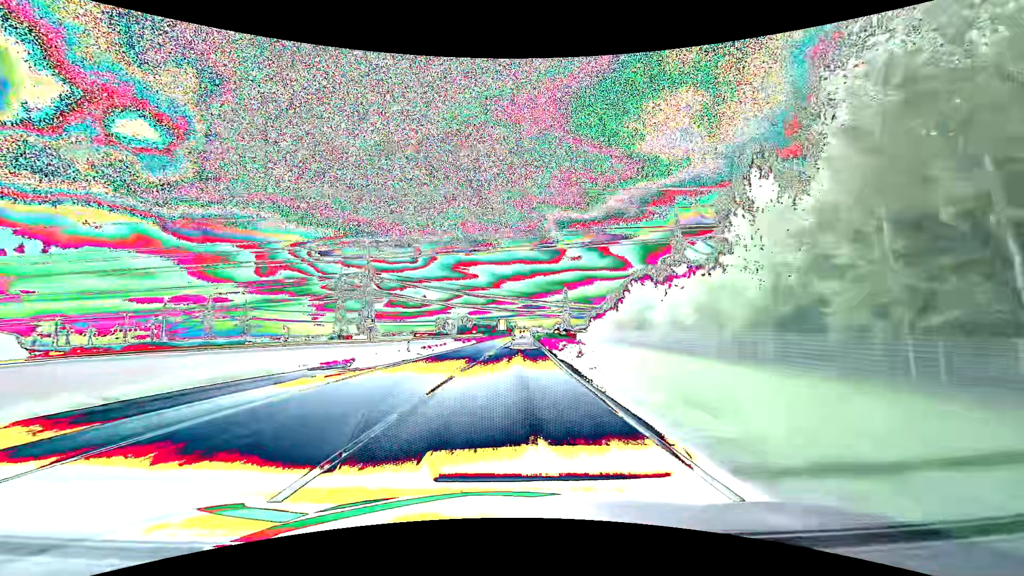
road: primary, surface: asphalt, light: Day
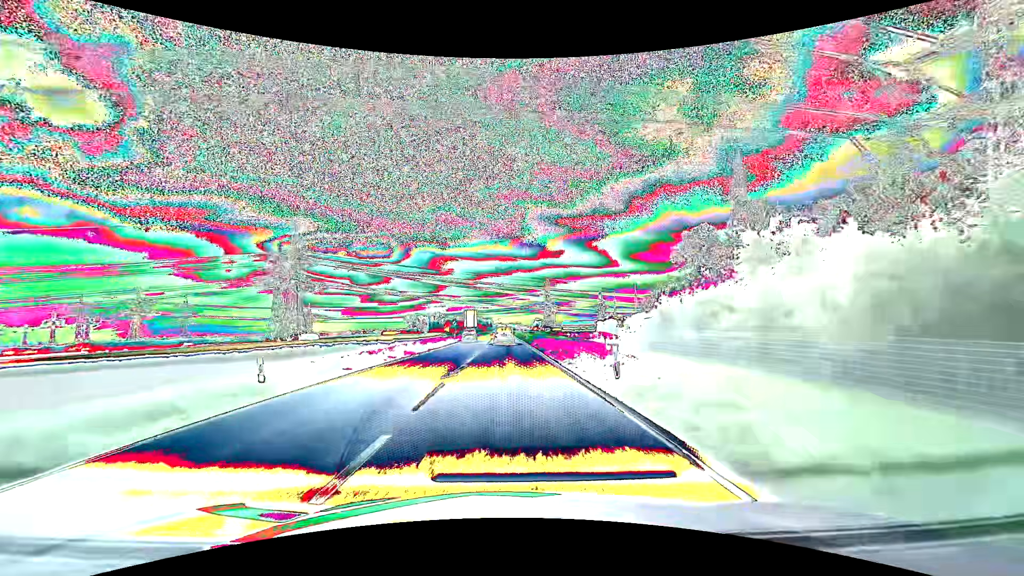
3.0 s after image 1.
(+1.2, +55.9) m; +3°
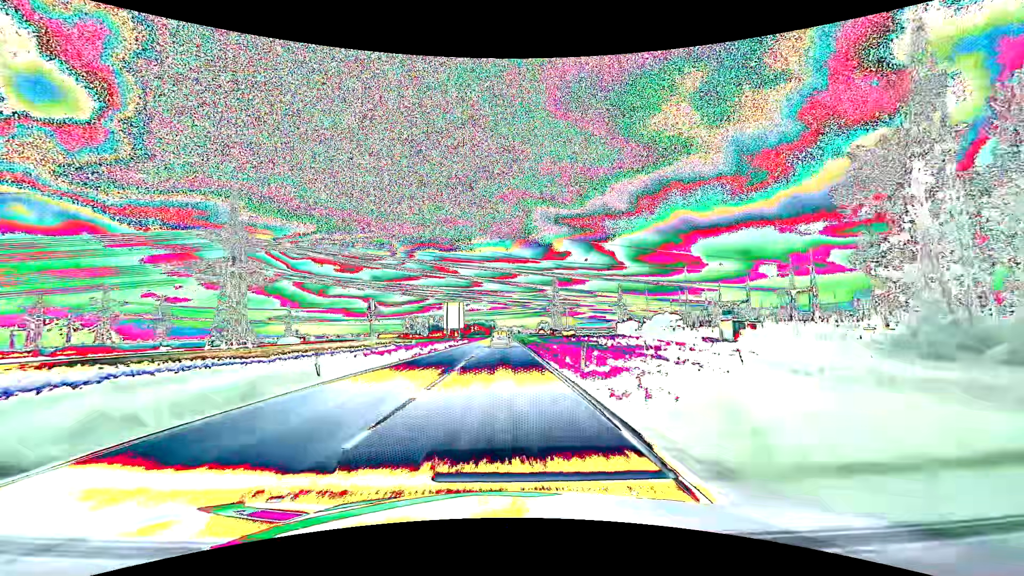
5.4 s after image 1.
(0.0, +44.6) m; 0°
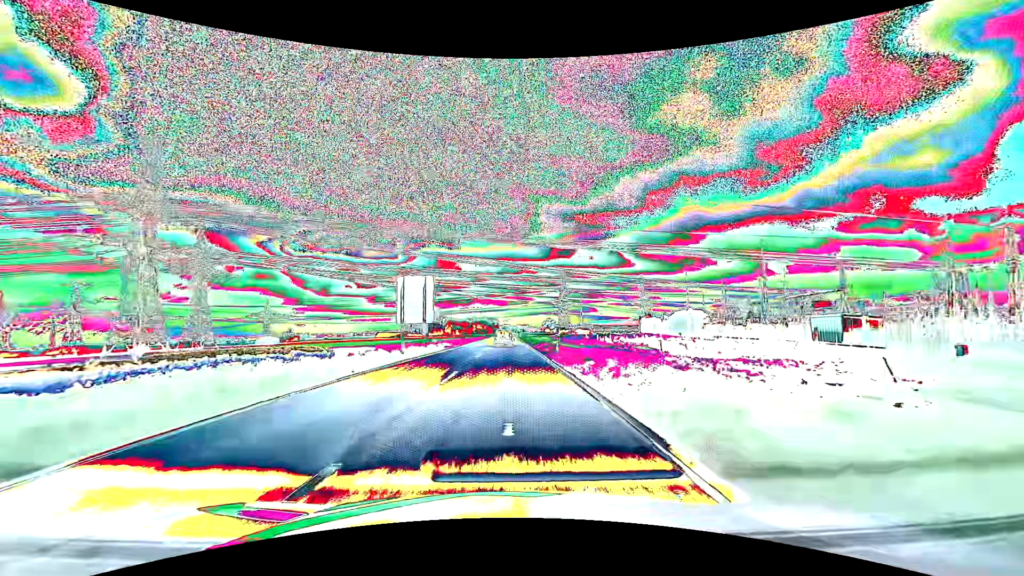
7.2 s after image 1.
(-0.2, +35.8) m; 0°
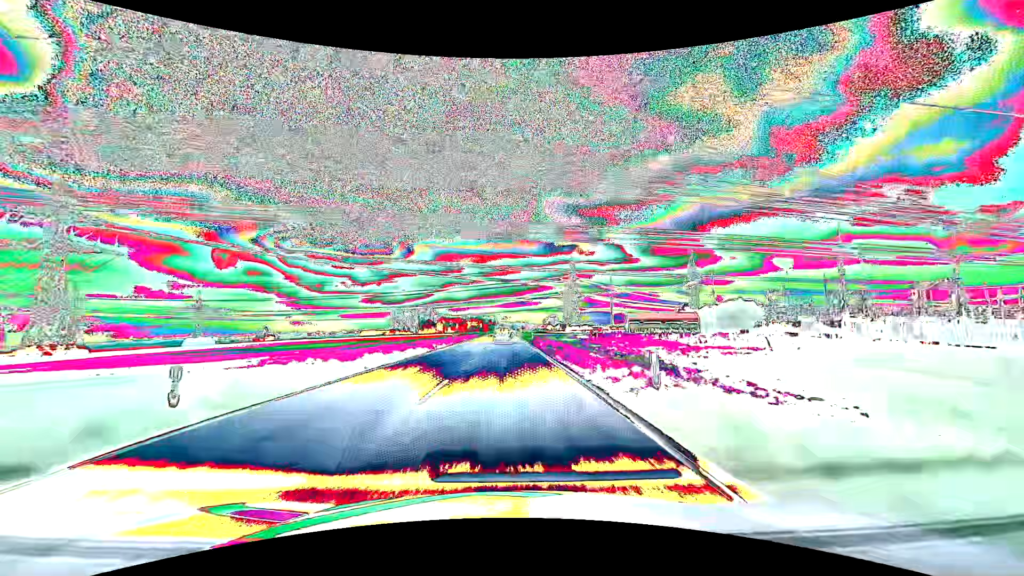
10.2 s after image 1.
(0.0, +64.8) m; 0°
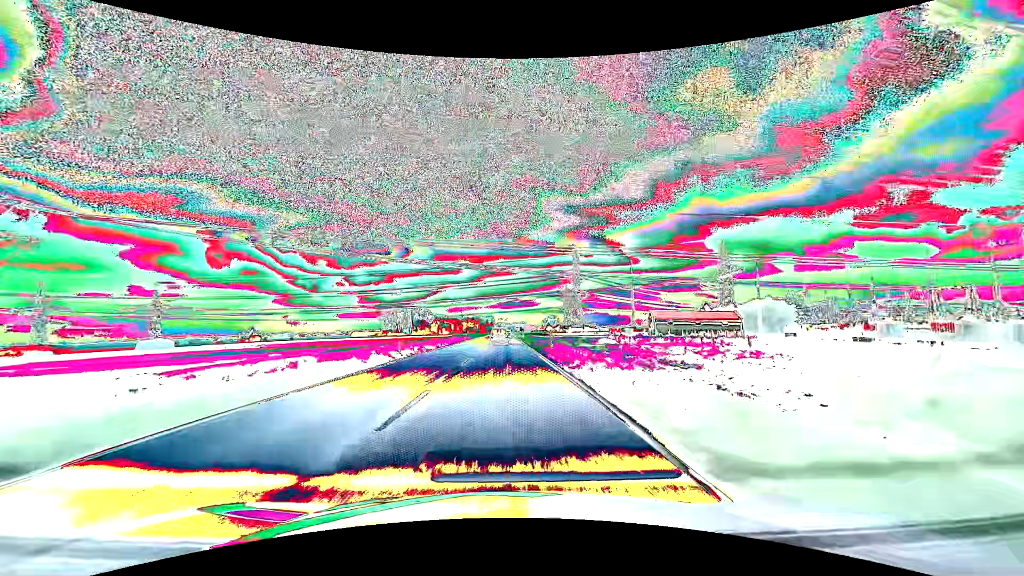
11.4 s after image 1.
(+0.1, +27.0) m; 0°
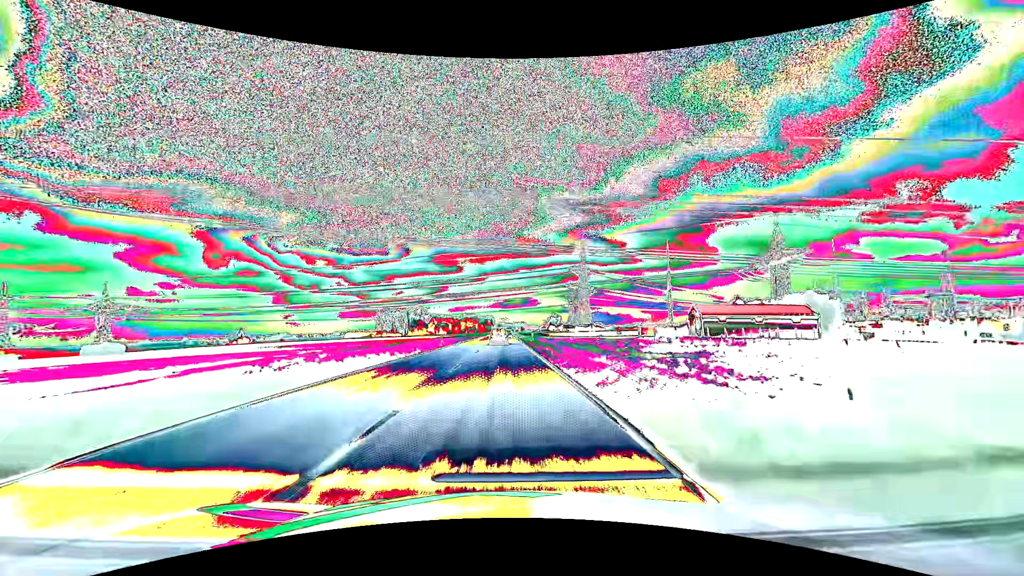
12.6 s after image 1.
(0.0, +27.3) m; 0°
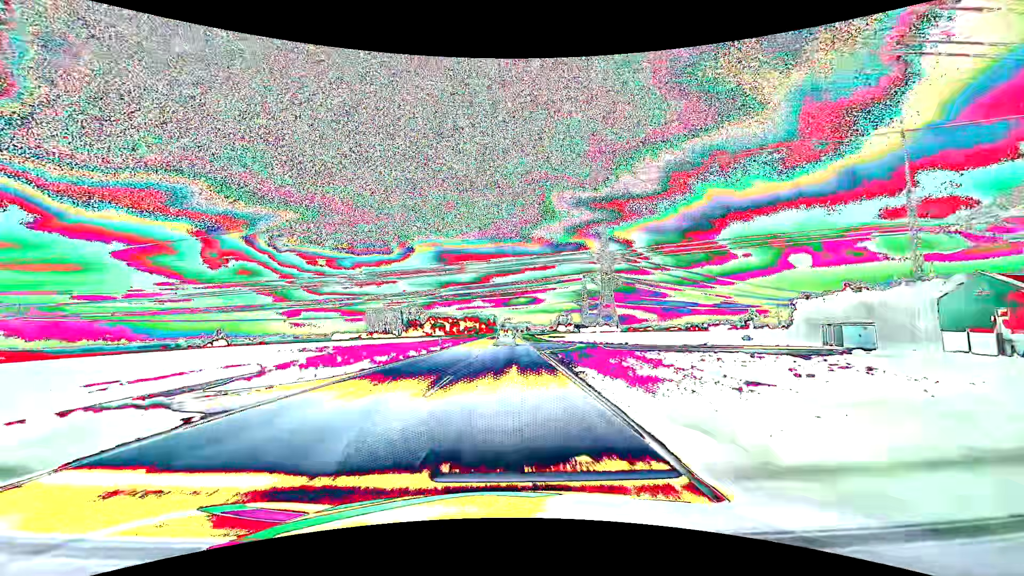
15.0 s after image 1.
(-0.3, +55.1) m; -1°
(0, +10) (0, +20) (0, +30) (0, +40) (0, +50) (0, +60) (0, +70) (0, +80) (+1, +90) (+1, +100) m
